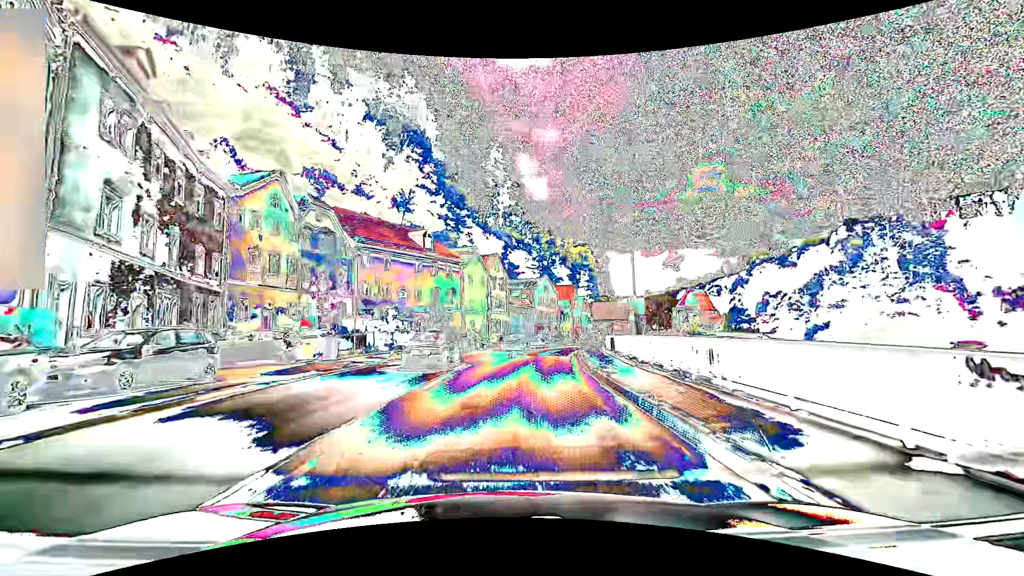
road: primary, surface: asphalt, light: Day
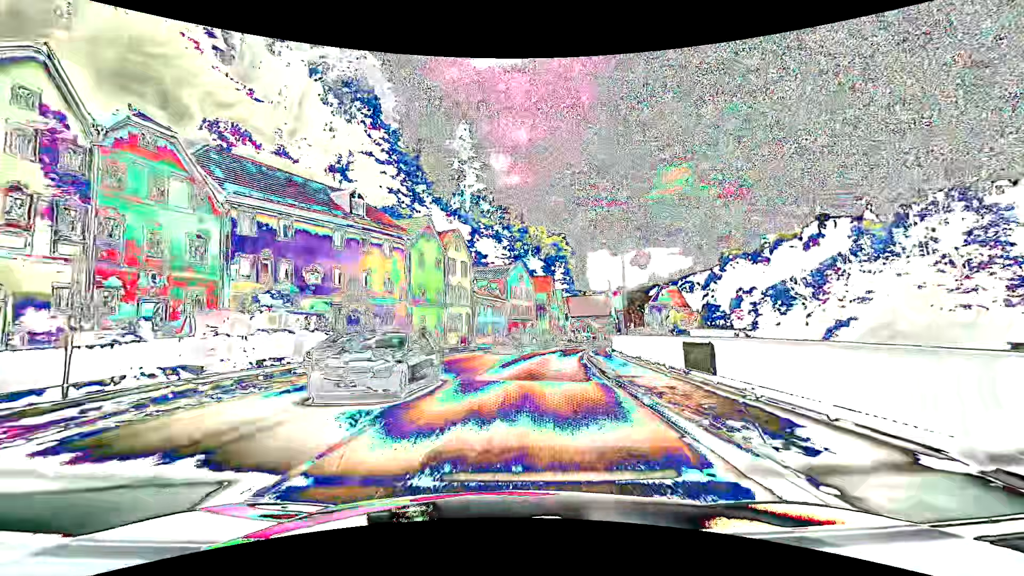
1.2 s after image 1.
(+0.5, +15.9) m; +4°
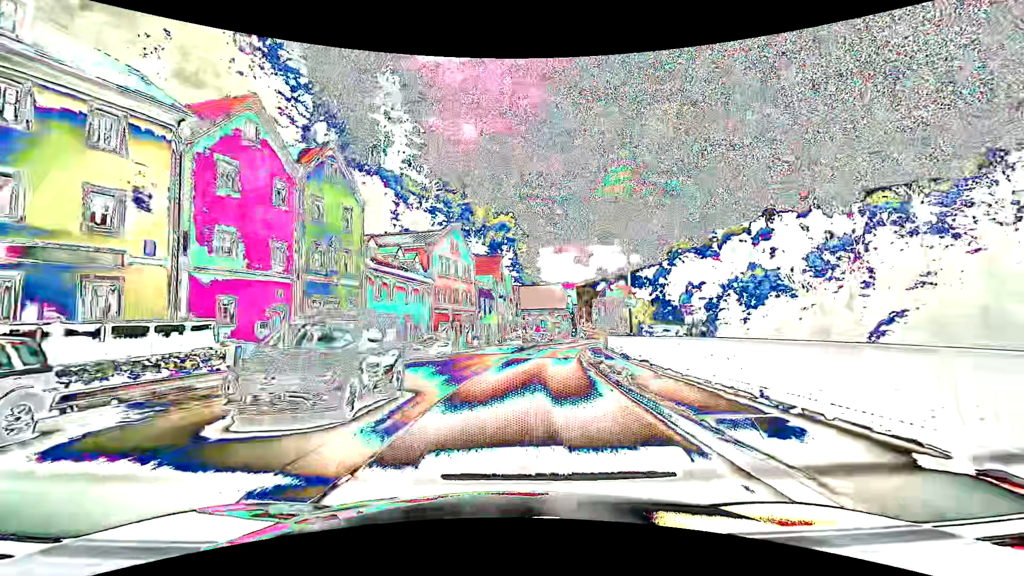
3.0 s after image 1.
(+1.4, +23.8) m; +7°
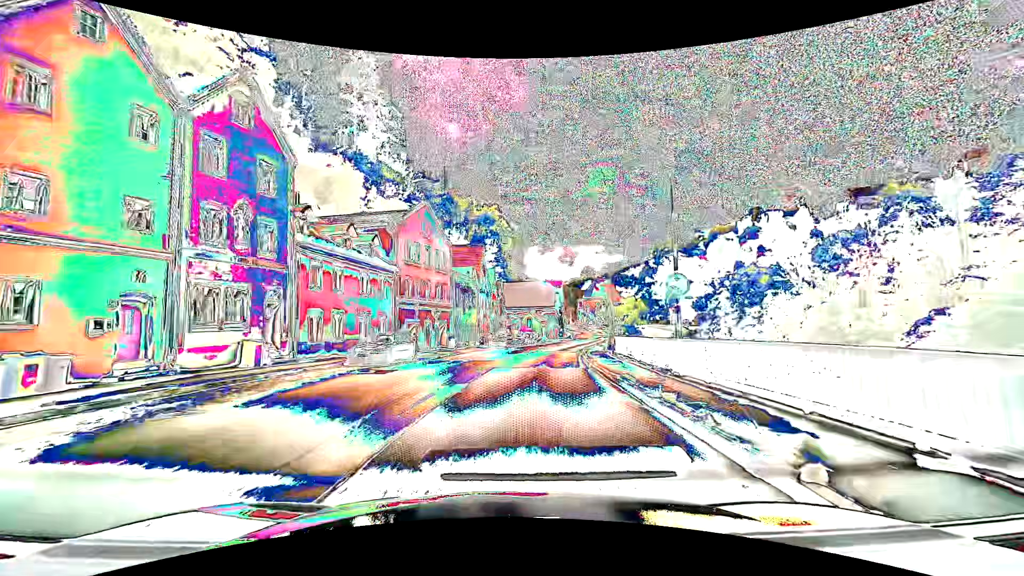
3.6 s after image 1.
(+0.1, +8.0) m; +2°
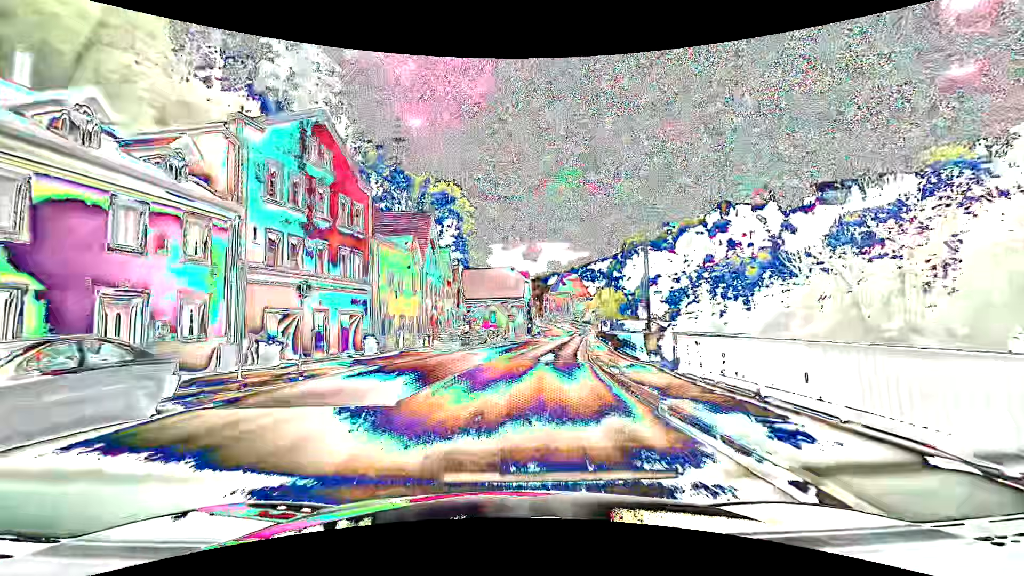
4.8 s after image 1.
(+0.6, +16.3) m; +4°
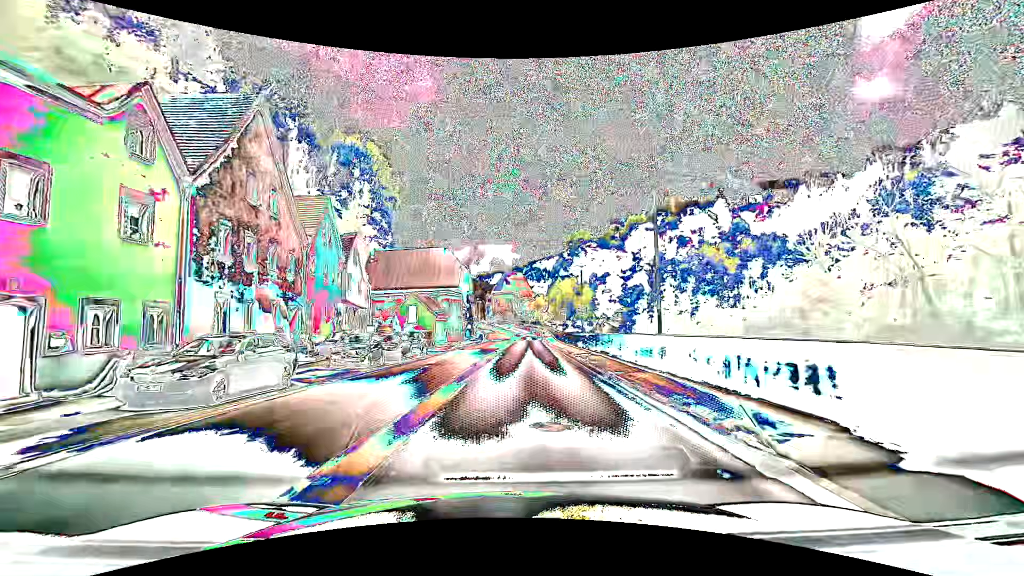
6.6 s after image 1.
(+1.3, +23.9) m; +6°
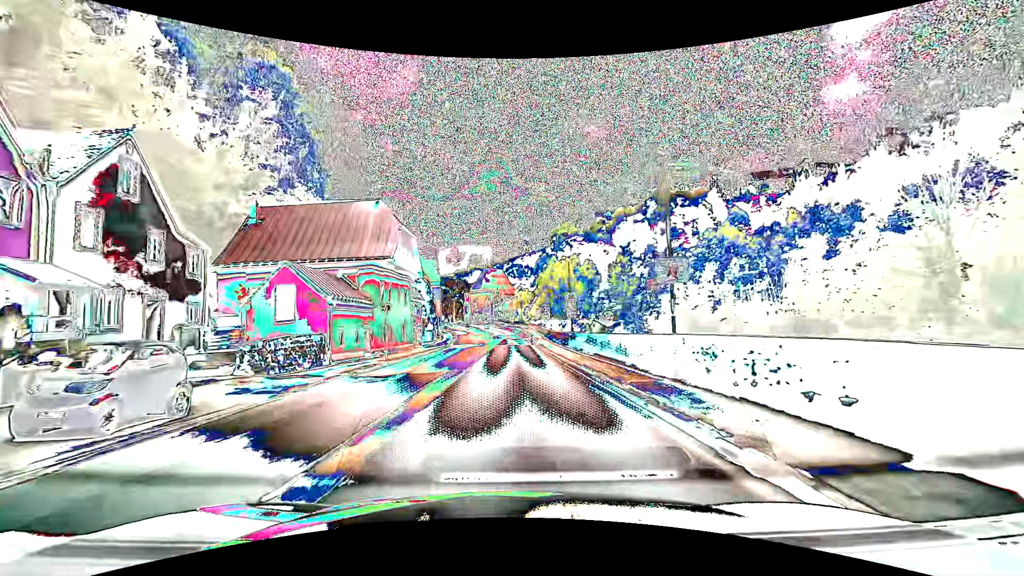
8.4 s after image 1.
(+1.0, +24.3) m; +3°
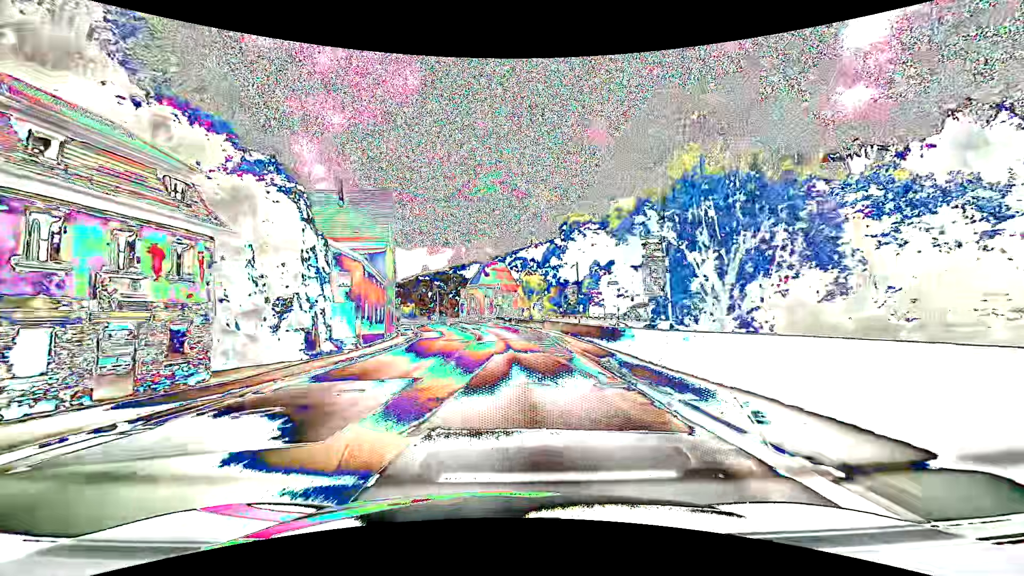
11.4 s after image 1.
(+0.1, +41.8) m; 0°
(0, +10) (0, +20) (-1, +30) (-1, +40) (-2, +50) (-3, +60) (-4, +70) (-5, +80) (-7, +90) (-9, +99) m
